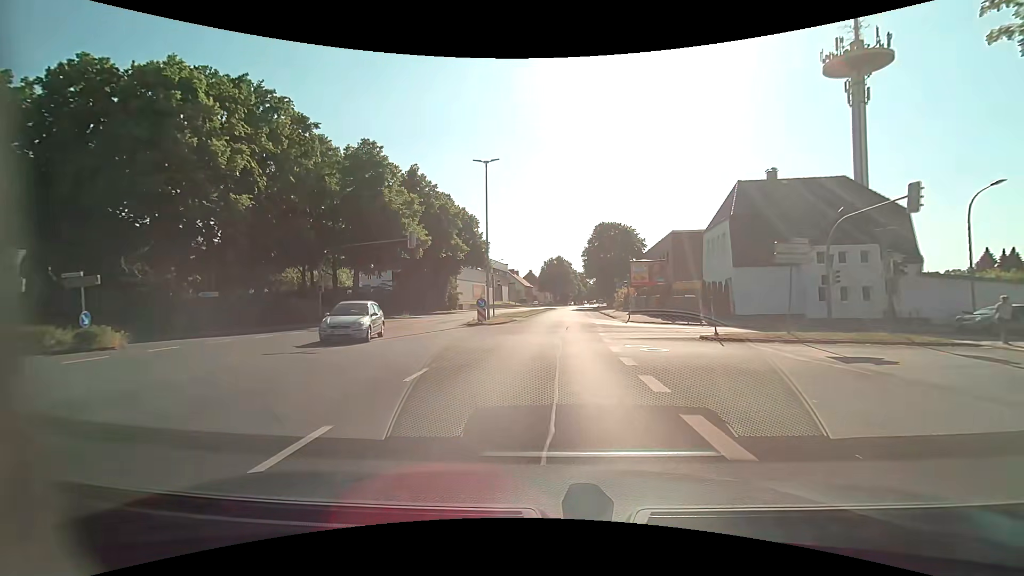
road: primary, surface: asphalt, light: Day
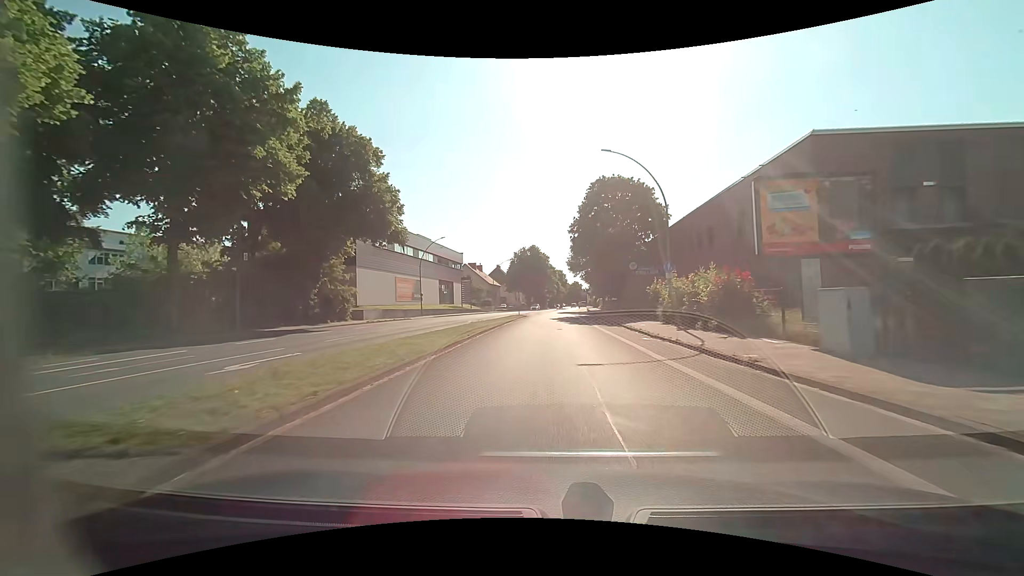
(+0.7, +37.3) m; +3°
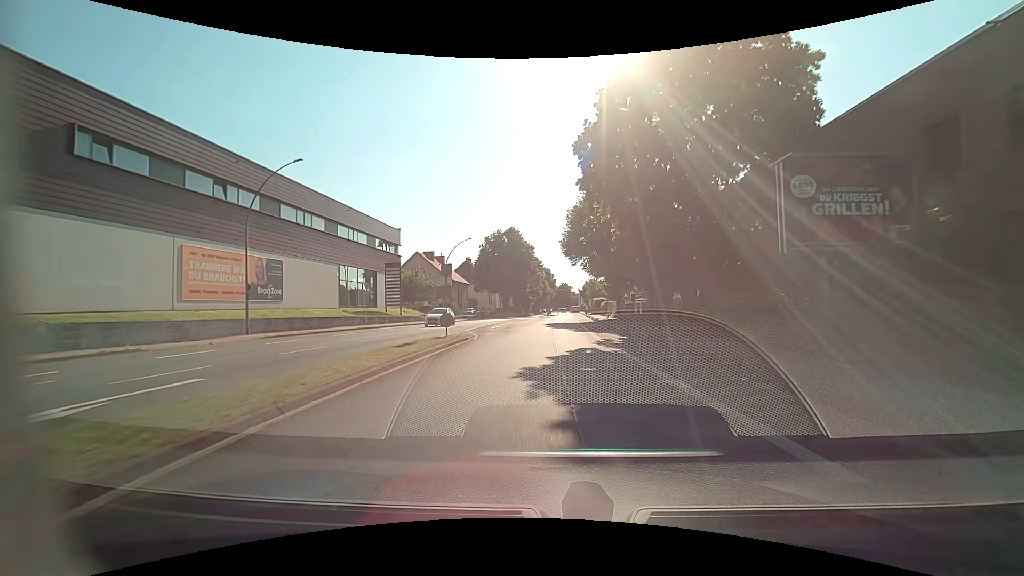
(+0.4, +35.0) m; +2°
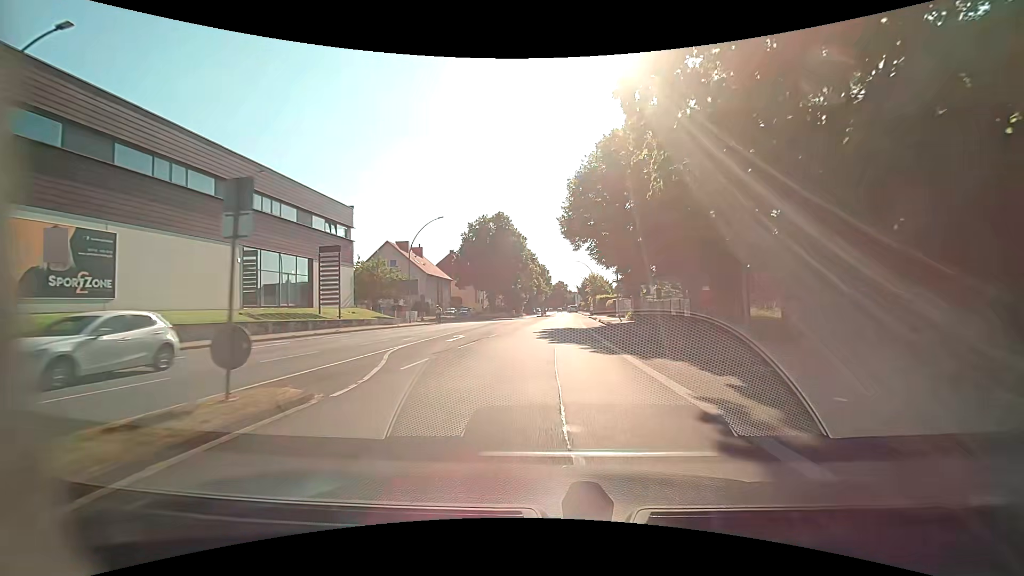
(0.0, +14.3) m; 0°
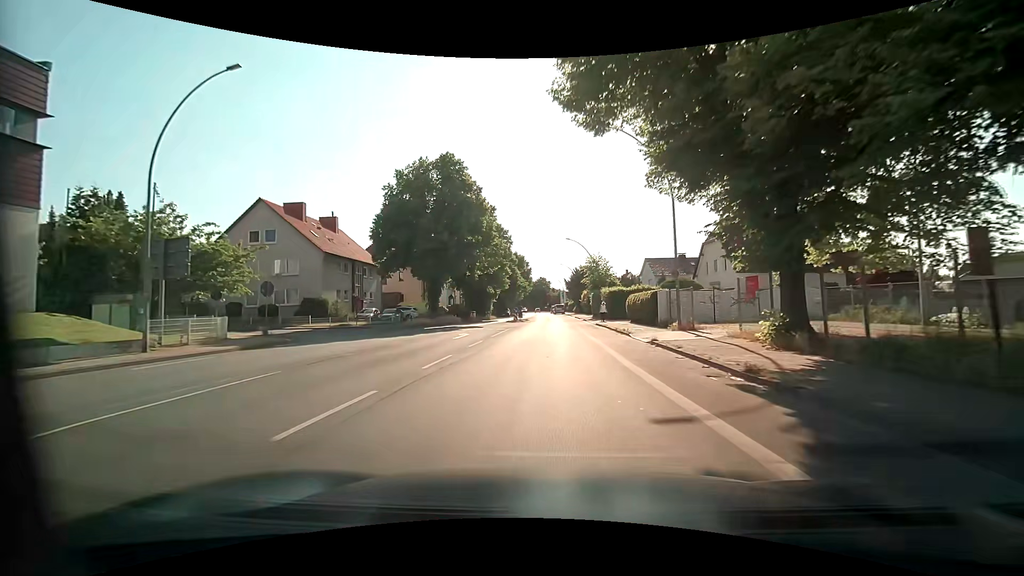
(+0.5, +29.9) m; +2°
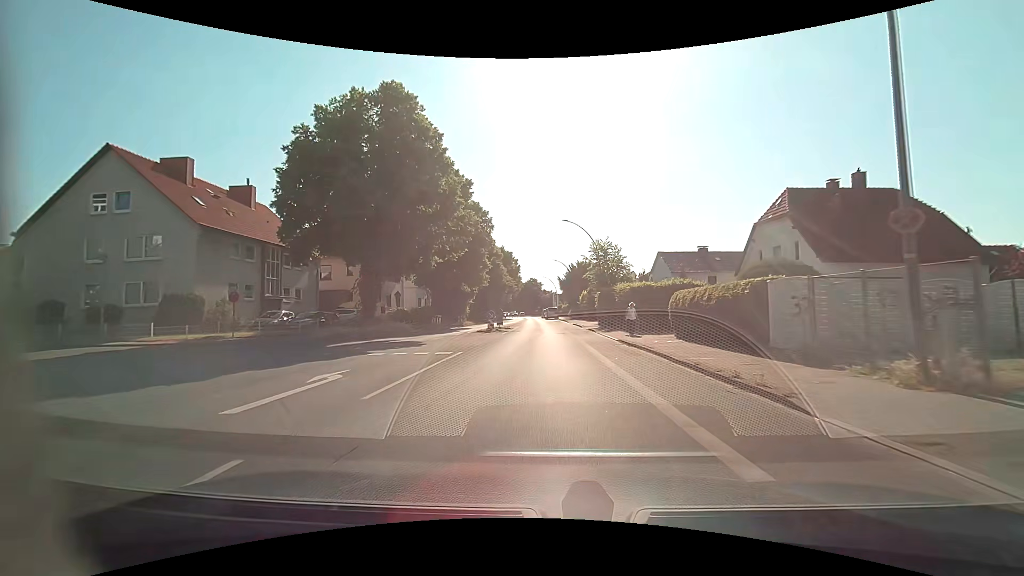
(+0.1, +15.6) m; +1°
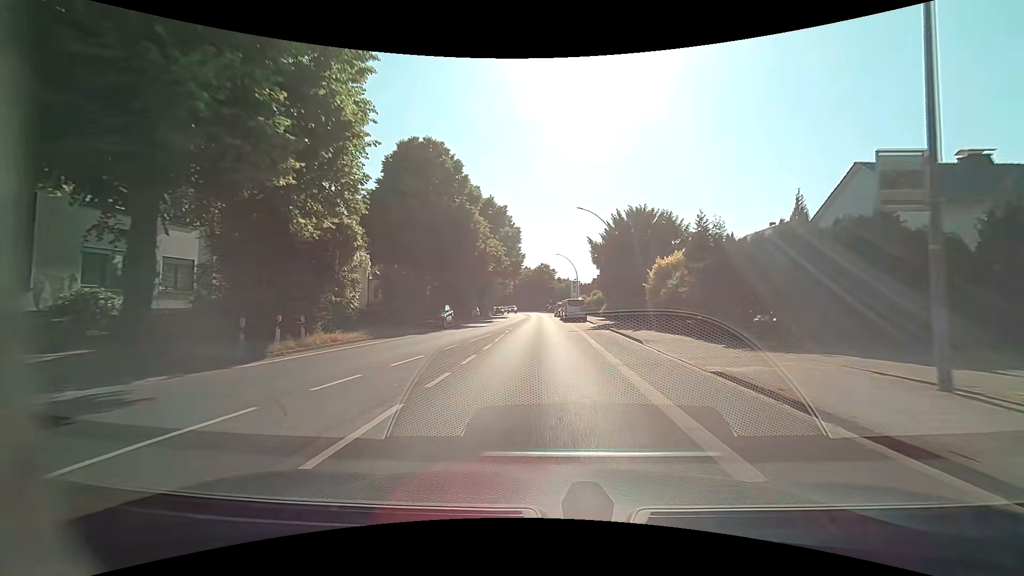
(-0.1, +39.9) m; -1°
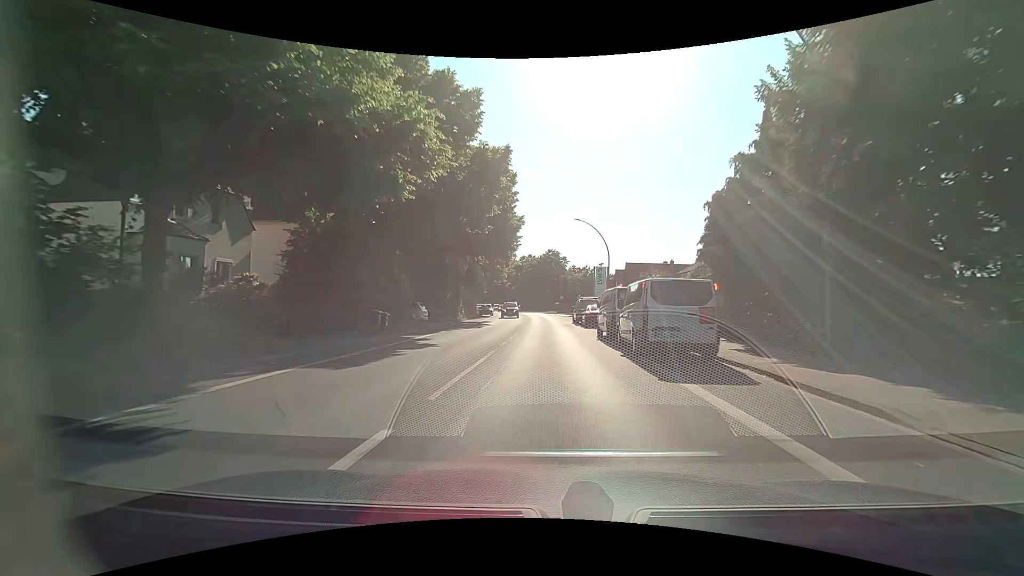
(-0.4, +31.4) m; -1°
(0, +10) (0, +20) (0, +30) (+1, +40) (+1, +50) (0, +60) (0, +70) (-1, +80) (-2, +90) (-4, +100) m
